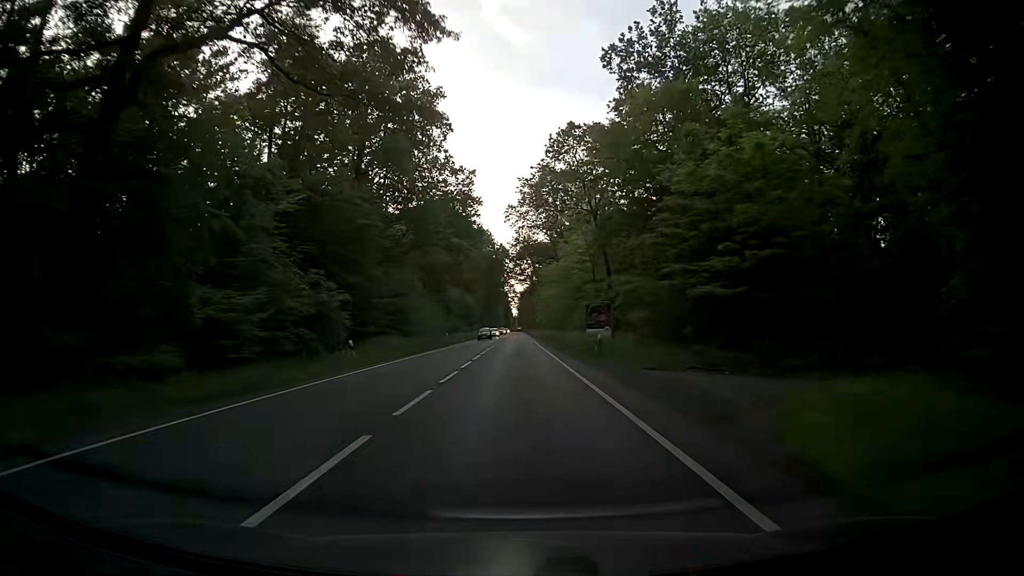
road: primary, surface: asphalt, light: Day
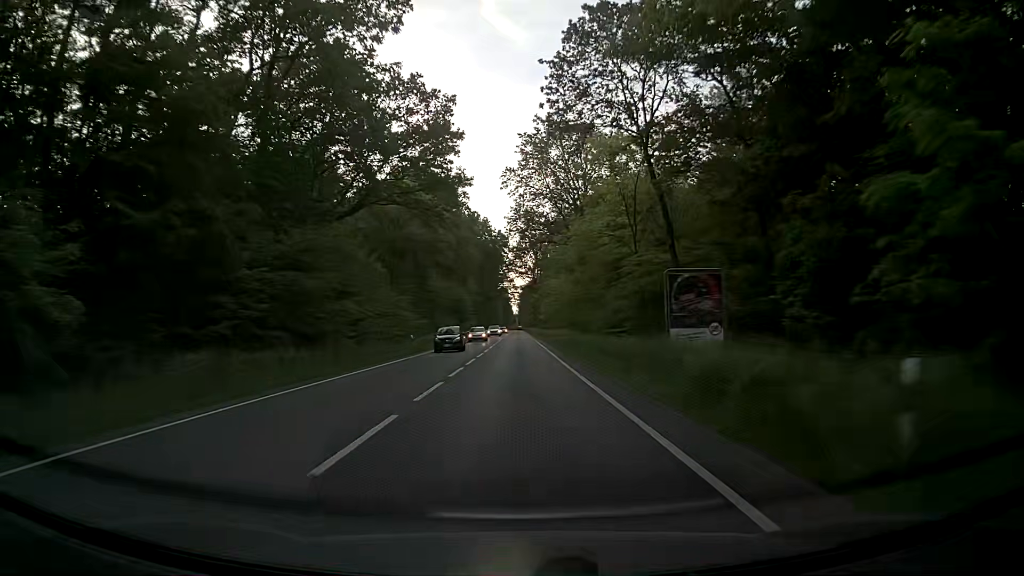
(-0.2, +22.6) m; -1°
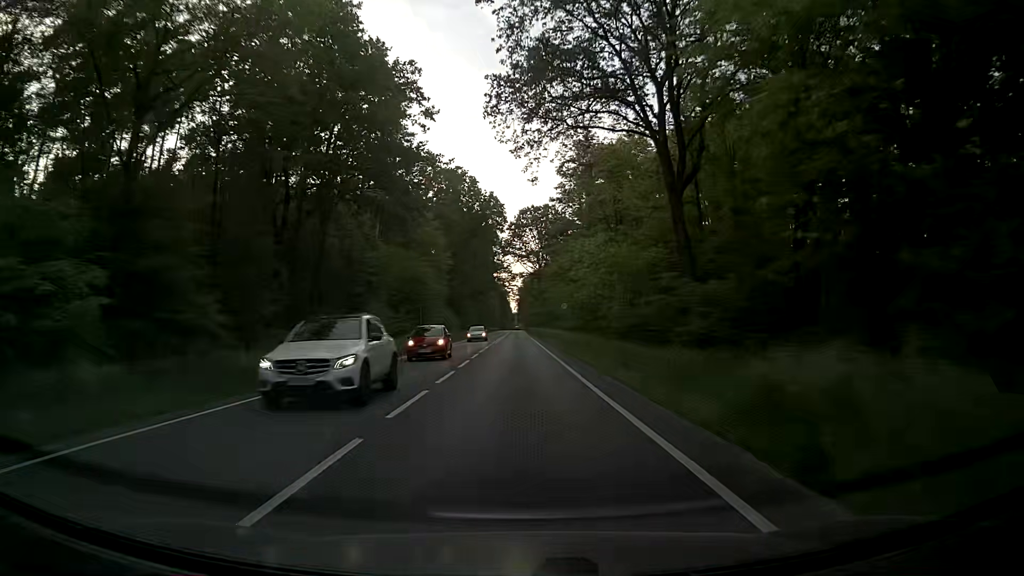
(+0.7, +45.3) m; +1°
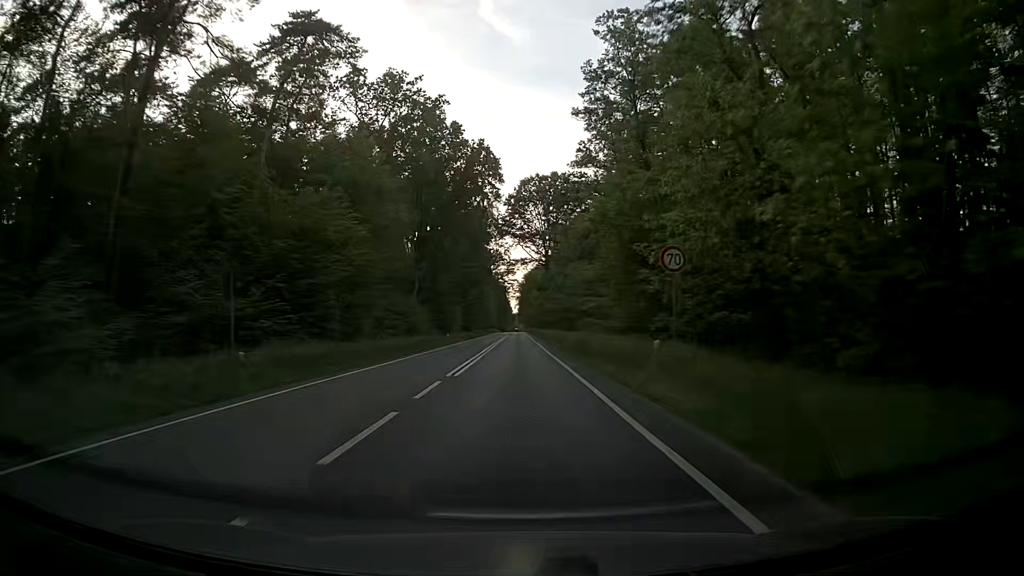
(0.0, +34.0) m; 0°
(0, +10) (0, +20) (0, +30) (0, +40) (0, +50) (0, +60) (0, +70) (0, +80) (0, +90) (0, +100) m
